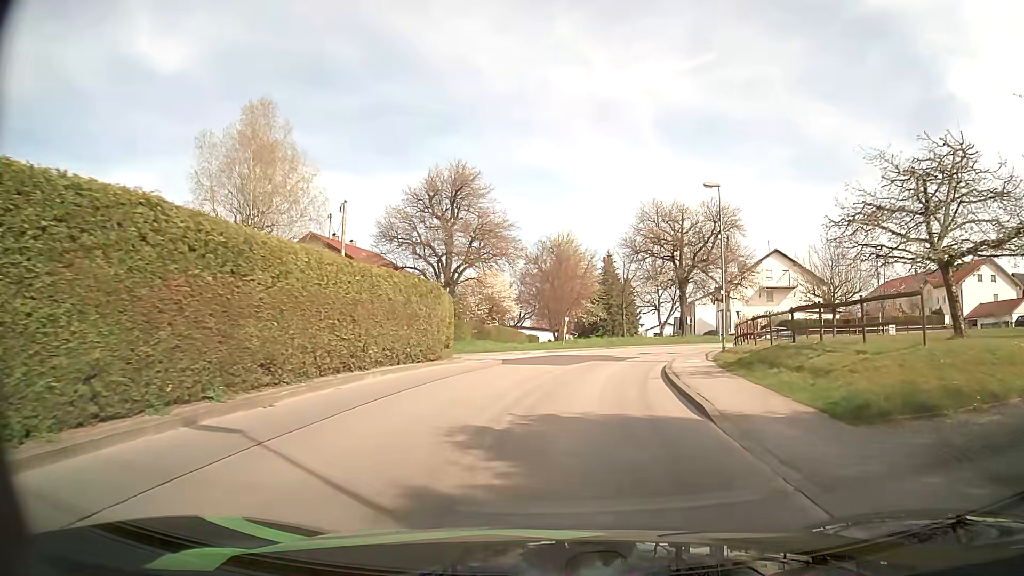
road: unclassified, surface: asphalt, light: Day
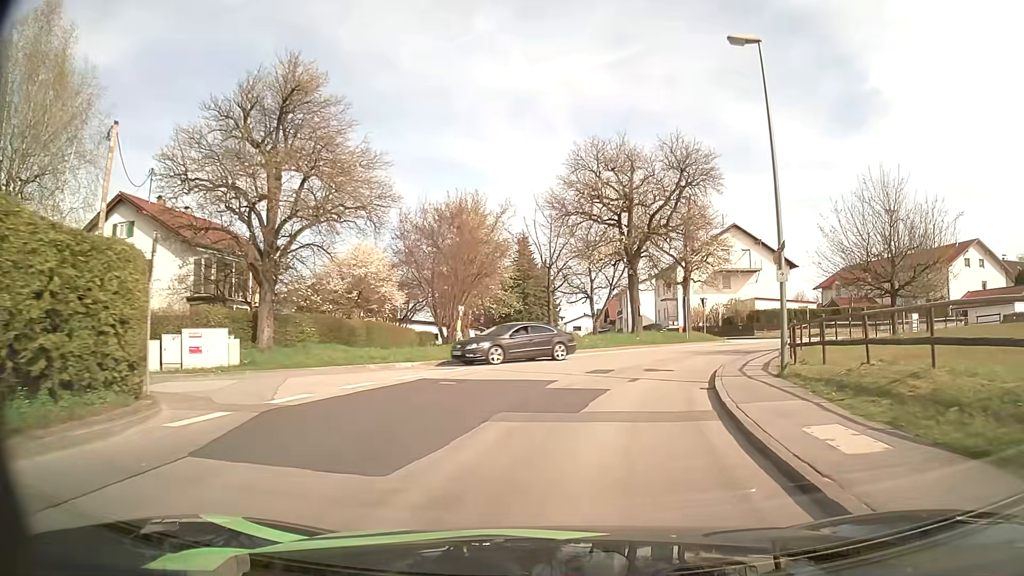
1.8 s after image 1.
(+0.7, +16.9) m; +6°
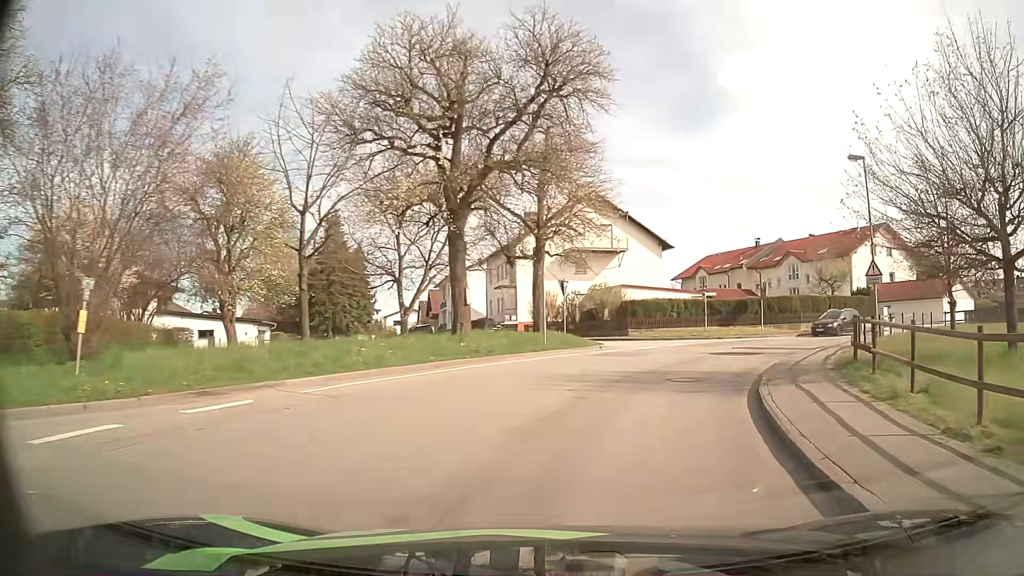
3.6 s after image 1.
(+1.6, +15.5) m; +14°
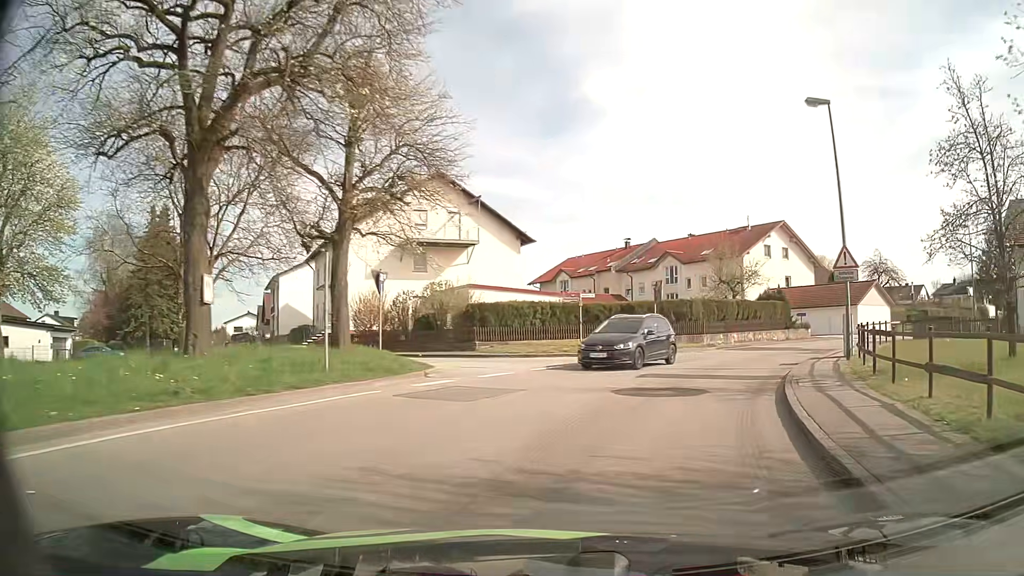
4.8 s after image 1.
(+1.1, +10.0) m; +12°
(+1, +10) (+4, +19) (+9, +28) (+16, +35) (+24, +42) (+32, +48) (+40, +54) (+48, +60) (+56, +66) (+64, +72) m
